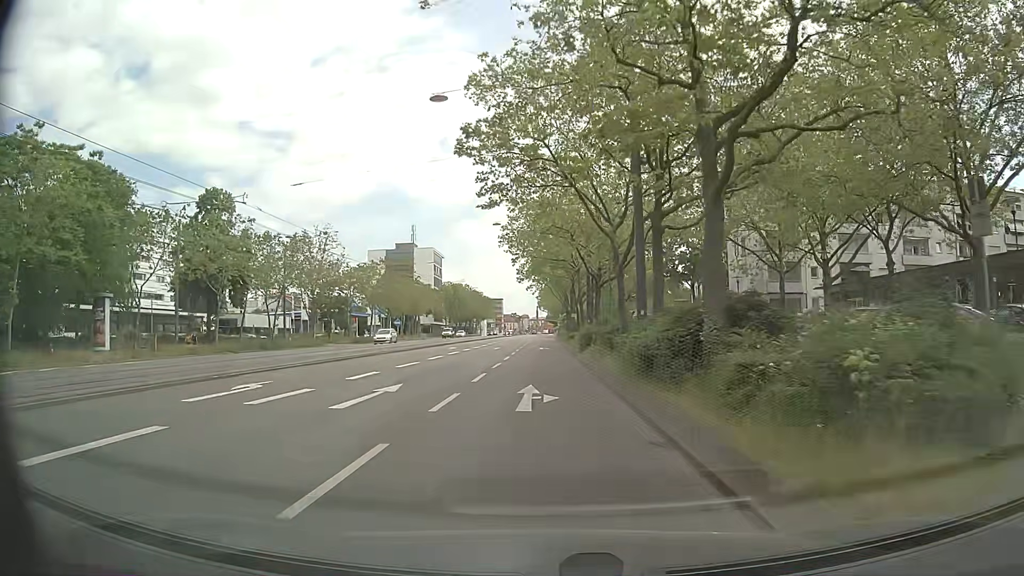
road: primary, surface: asphalt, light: Day
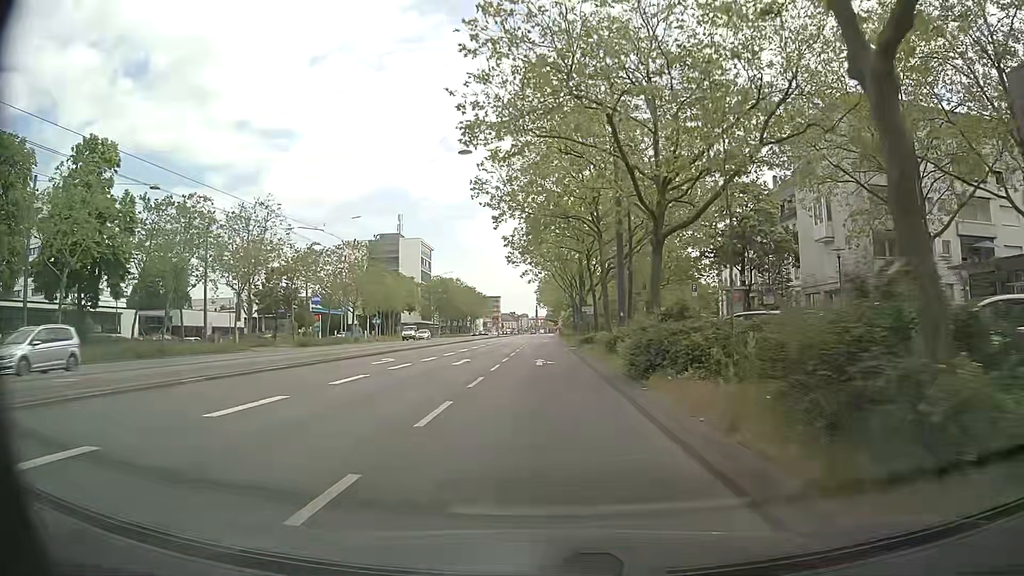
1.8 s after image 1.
(-0.1, +20.7) m; 0°
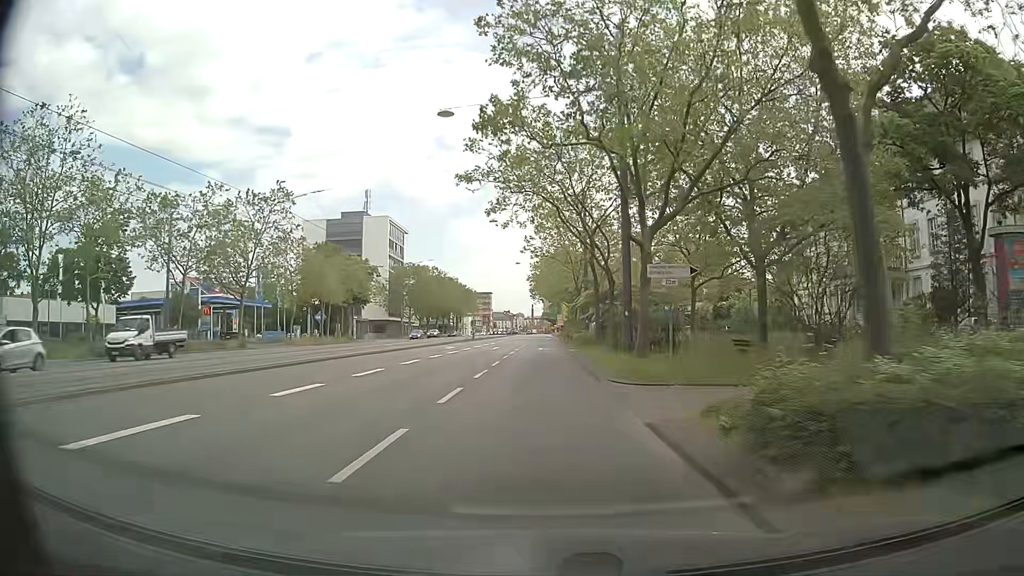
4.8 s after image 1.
(0.0, +34.8) m; 0°
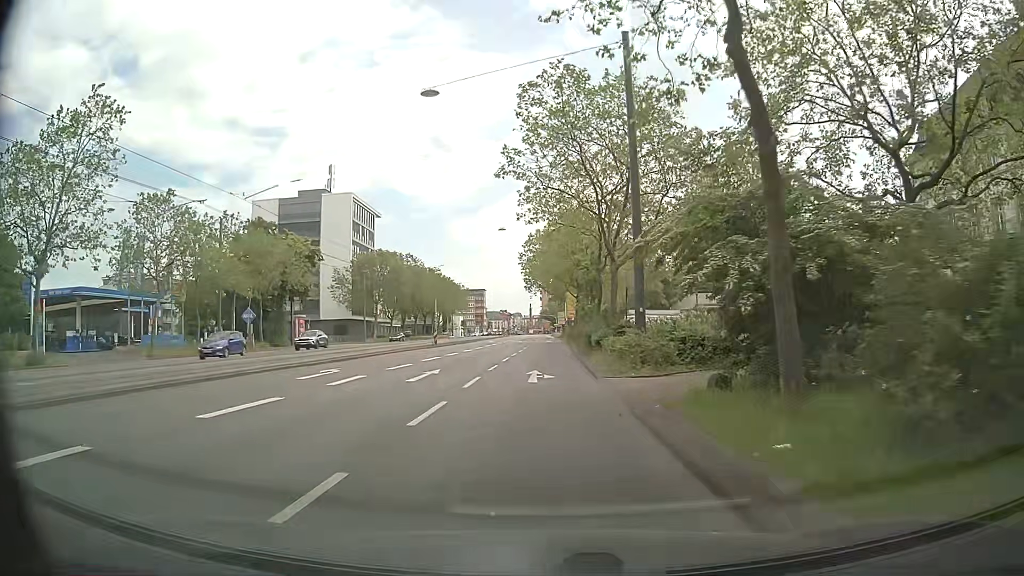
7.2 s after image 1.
(-0.2, +27.7) m; -1°
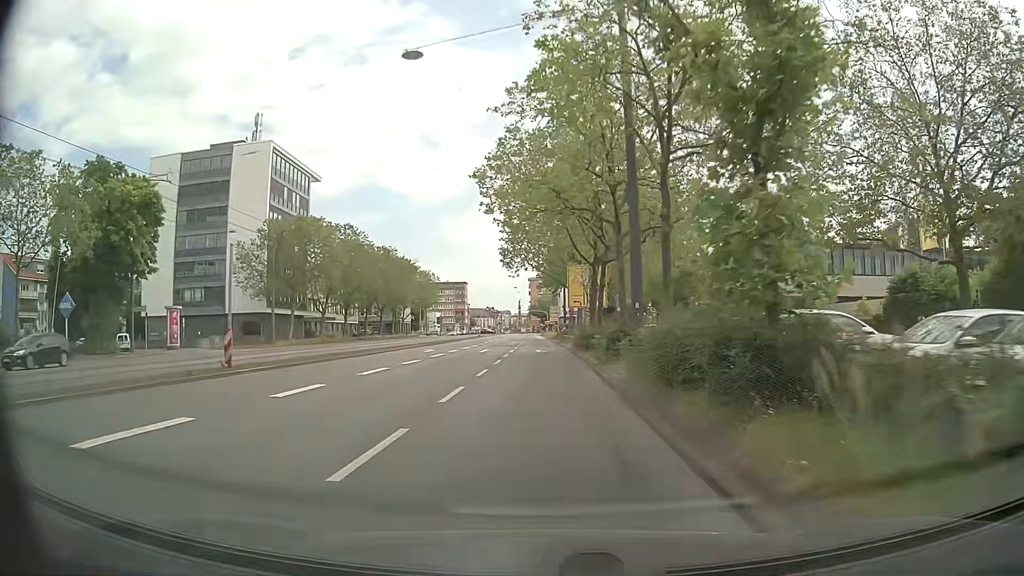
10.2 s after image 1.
(+0.5, +34.9) m; +1°
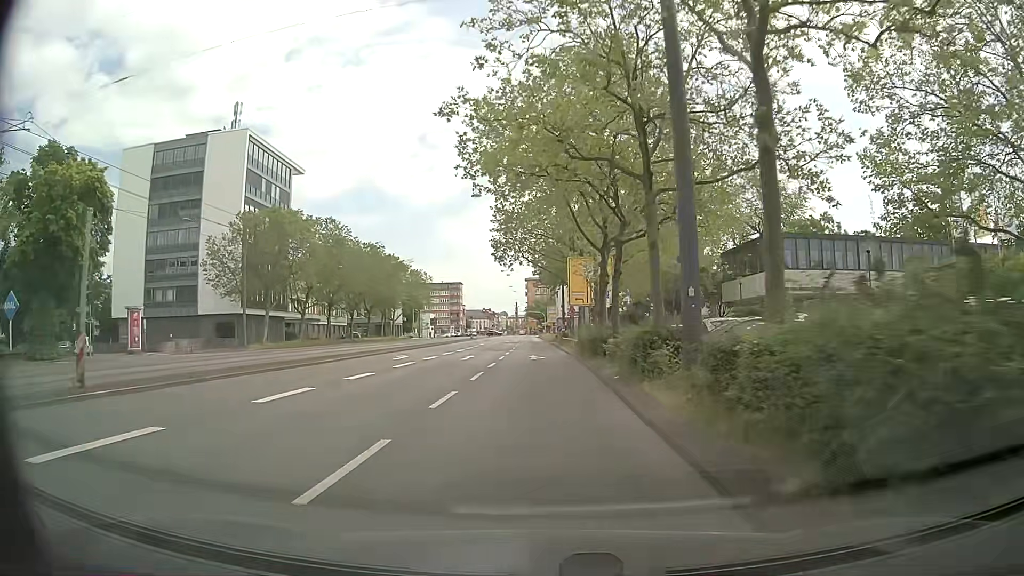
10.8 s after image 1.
(0.0, +7.1) m; 0°
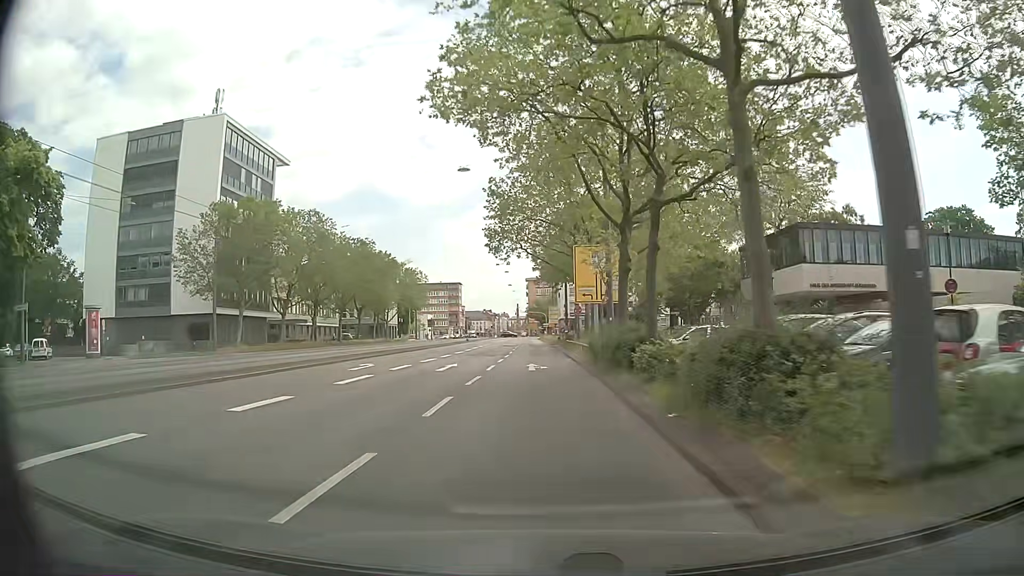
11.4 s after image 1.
(0.0, +7.1) m; 0°
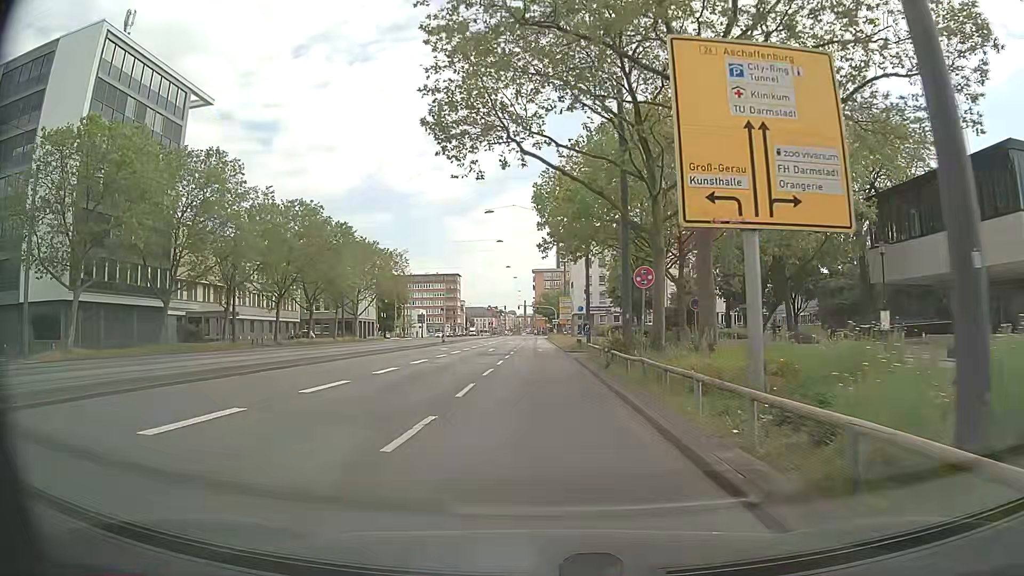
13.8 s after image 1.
(-0.2, +28.0) m; -1°
(0, +10) (0, +20) (0, +30) (0, +40) (0, +50) (0, +60) (0, +70) (-1, +80) (-1, +90) (-1, +100) m
